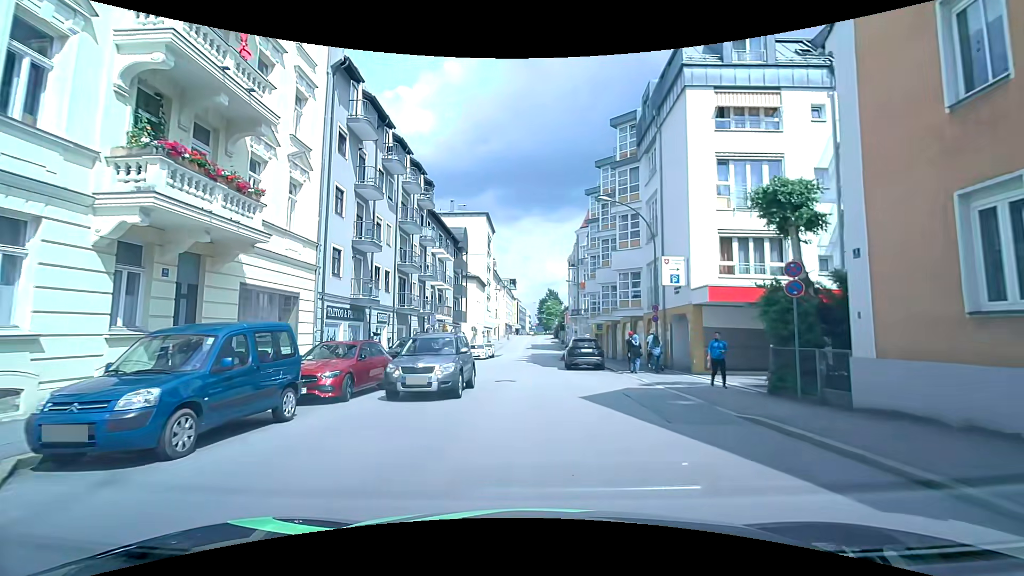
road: tertiary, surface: asphalt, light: Day
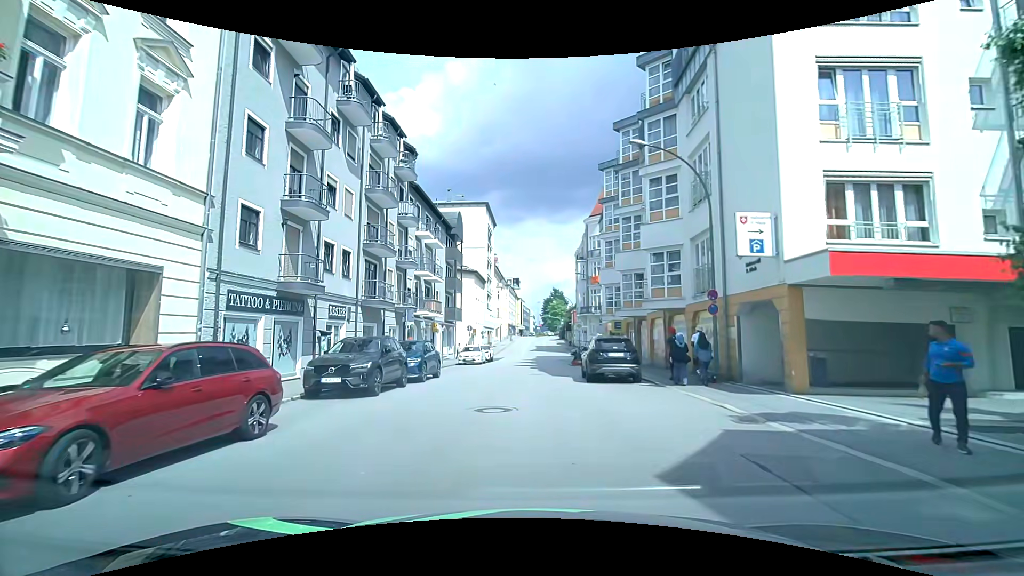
(-0.1, +7.3) m; -1°
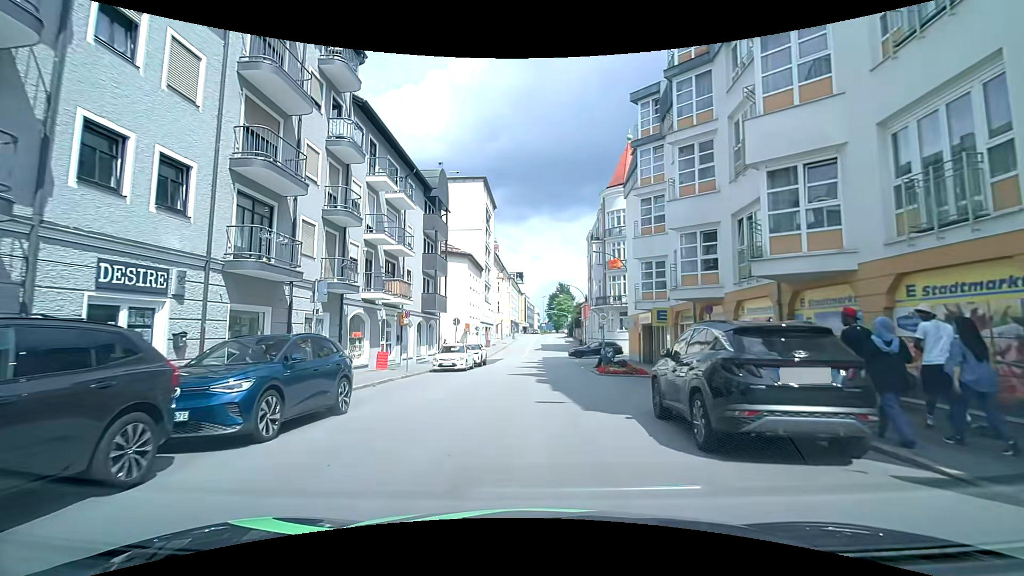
(-0.1, +11.4) m; 0°
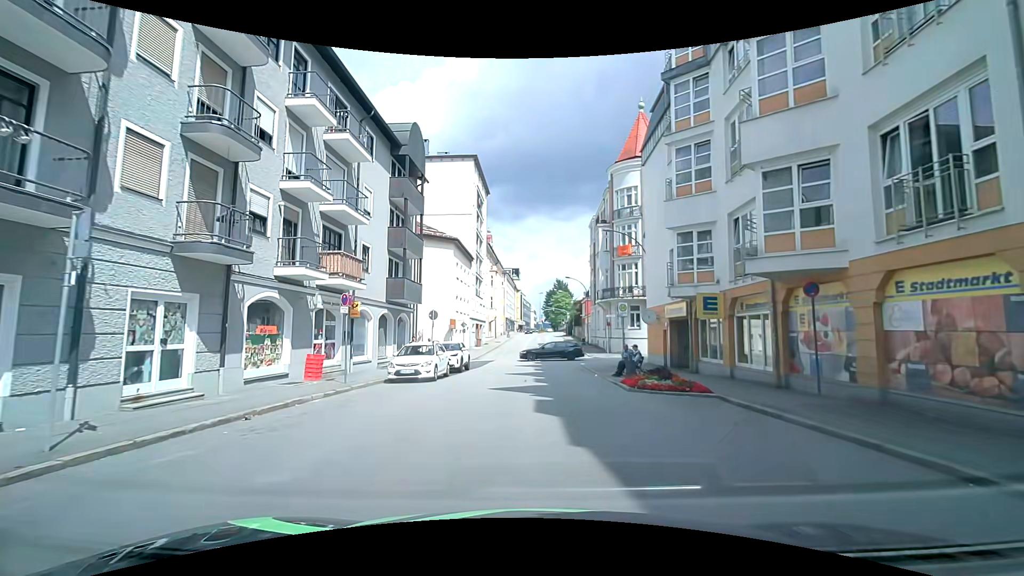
(0.0, +7.5) m; +1°
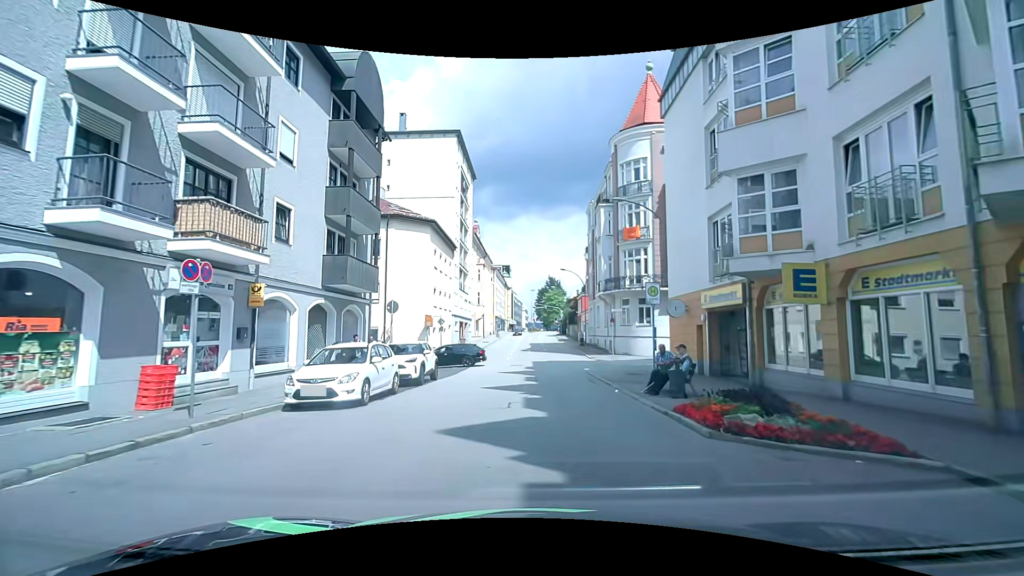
(-0.1, +7.0) m; -1°
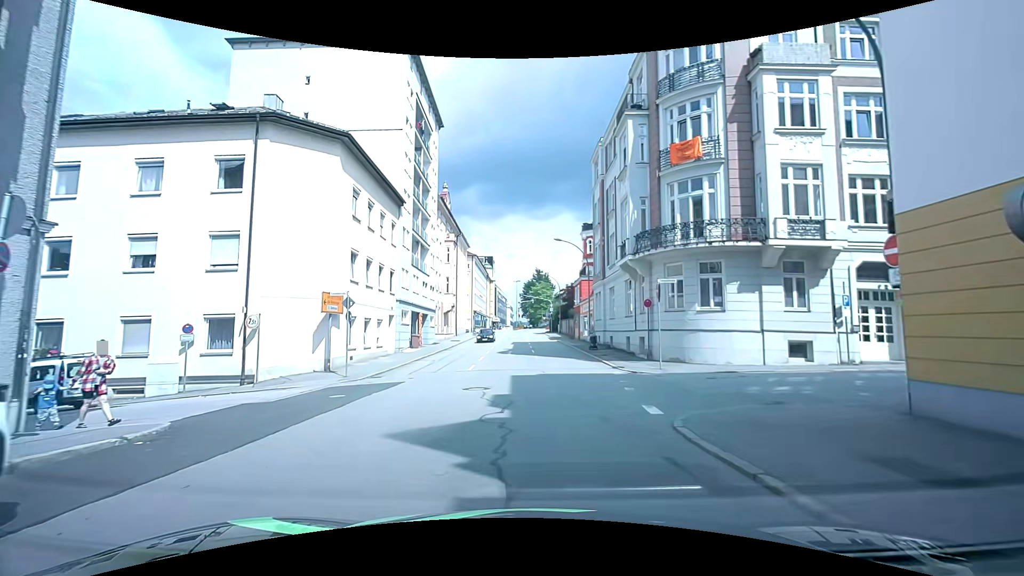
(+0.4, +16.4) m; +2°
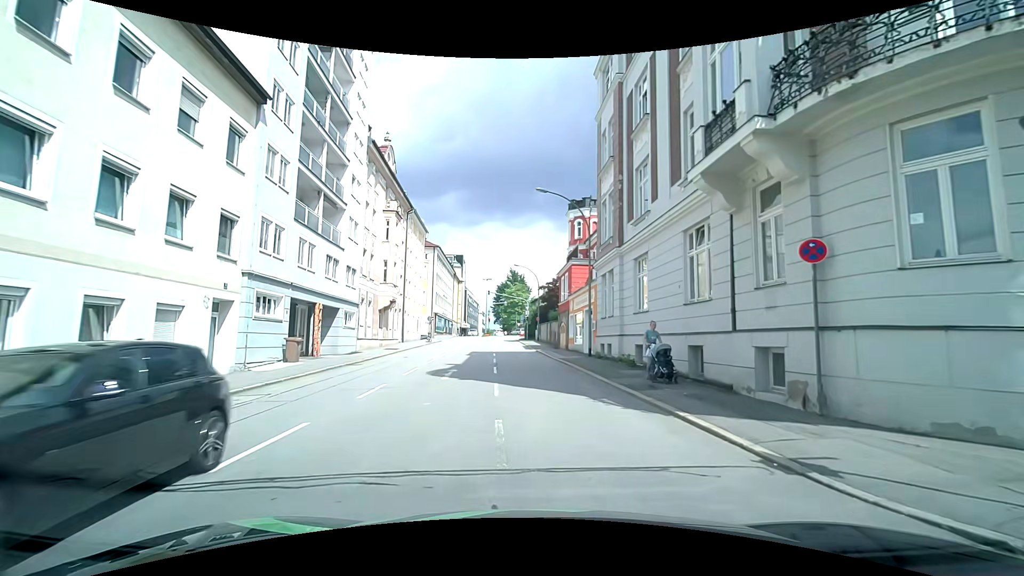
(+0.5, +15.9) m; +2°
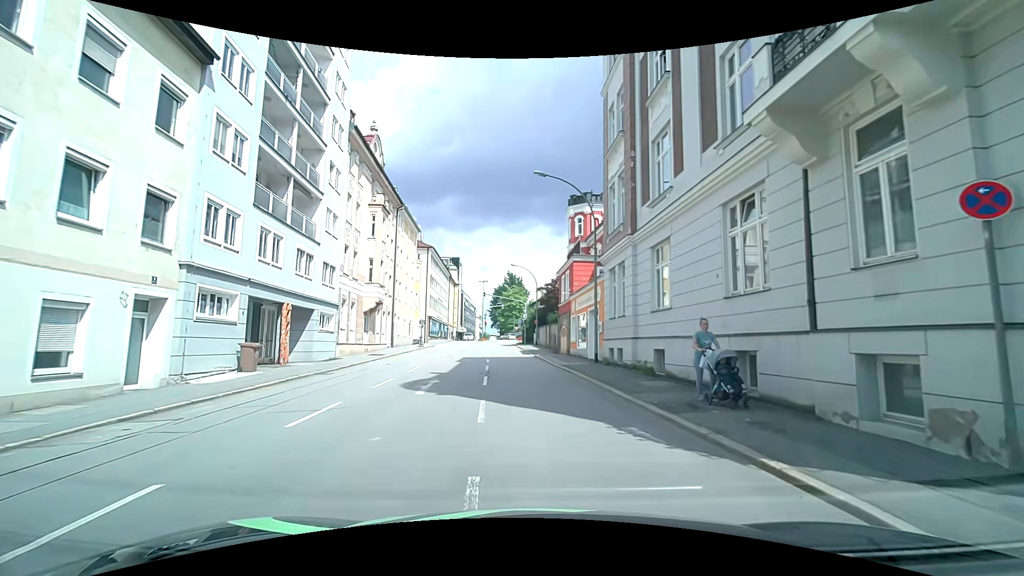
(0.0, +3.2) m; +2°
